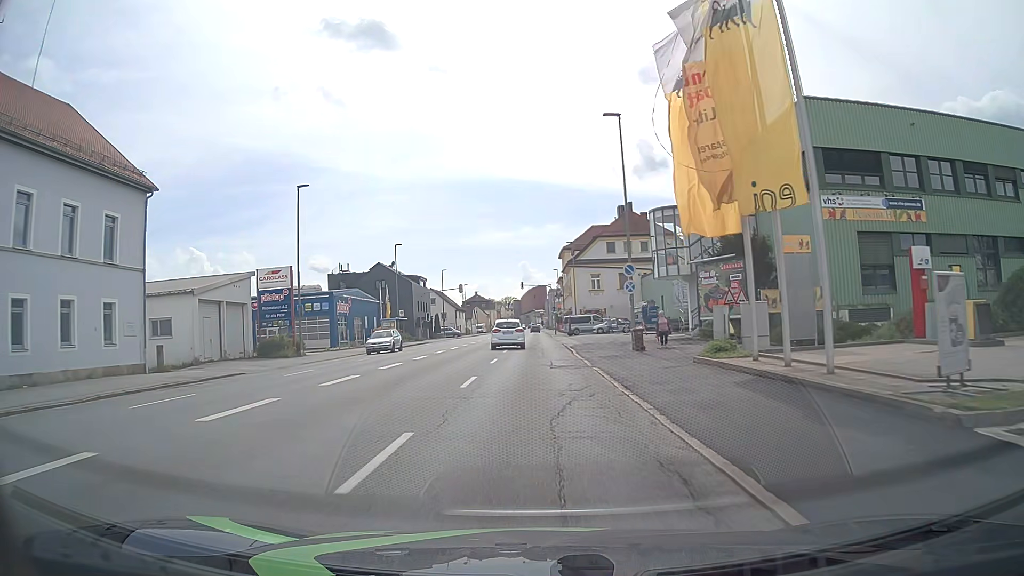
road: tertiary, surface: asphalt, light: Day
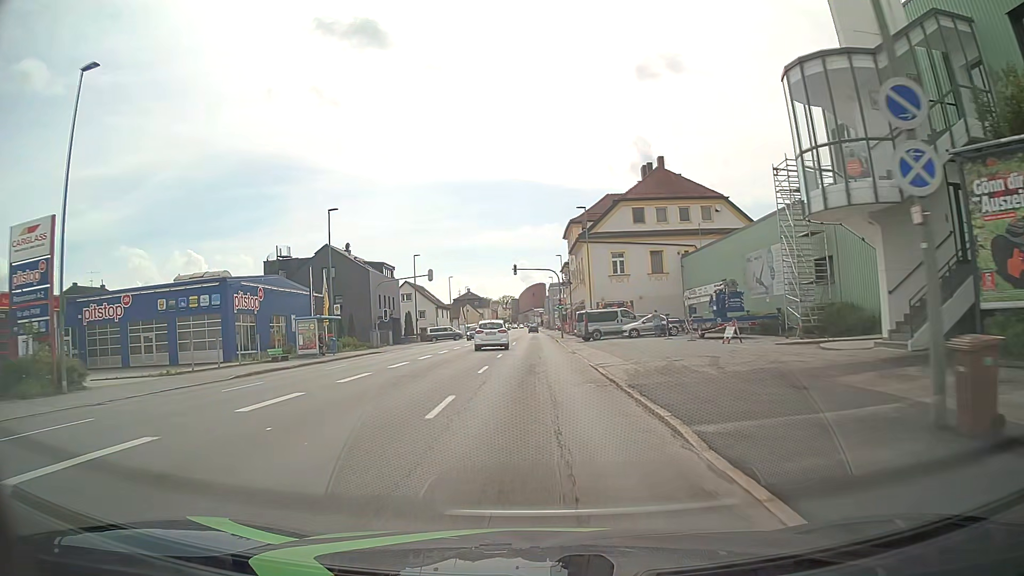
(-0.1, +22.6) m; -1°
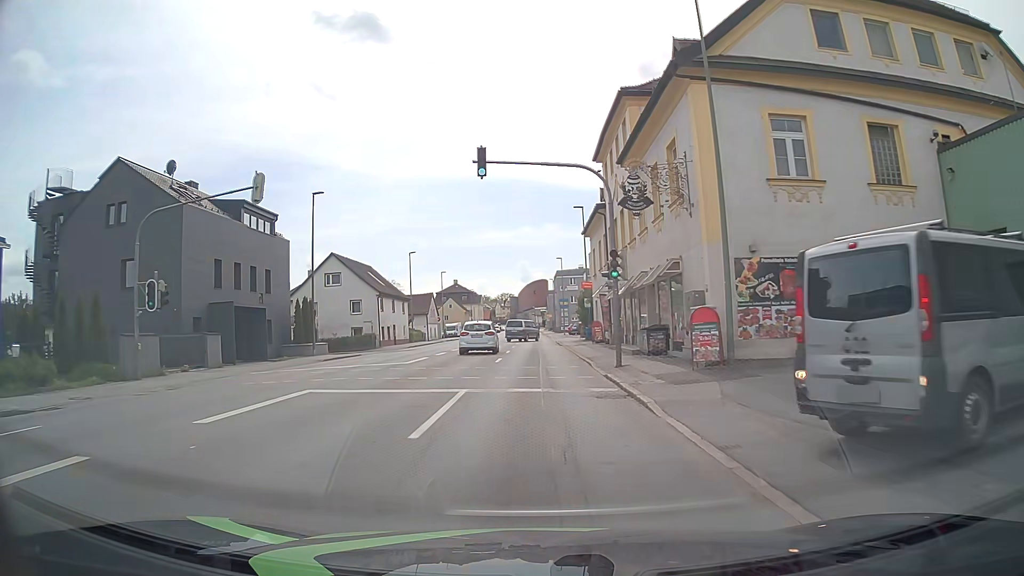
(+0.2, +37.9) m; +1°
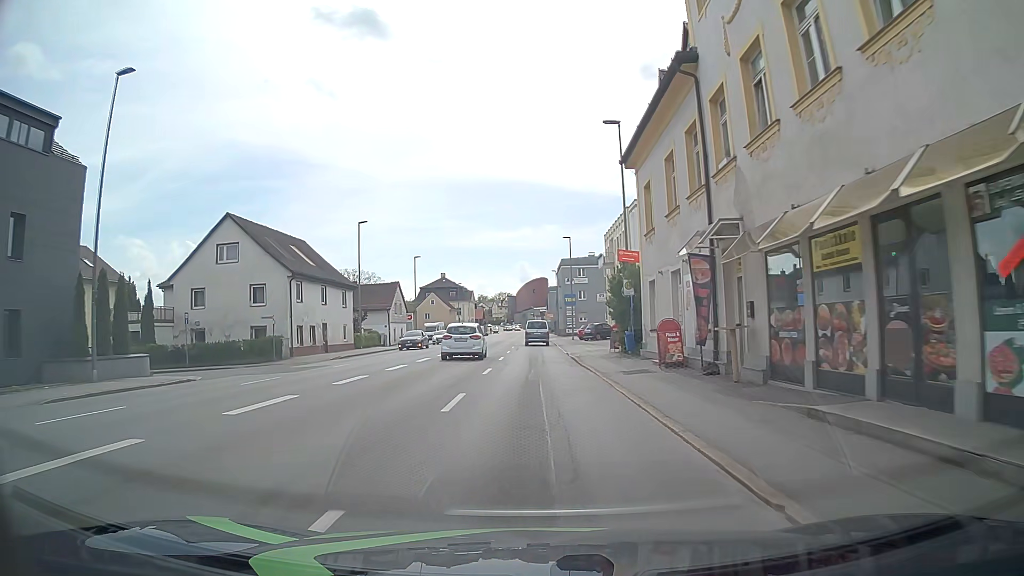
(-0.1, +22.8) m; -1°
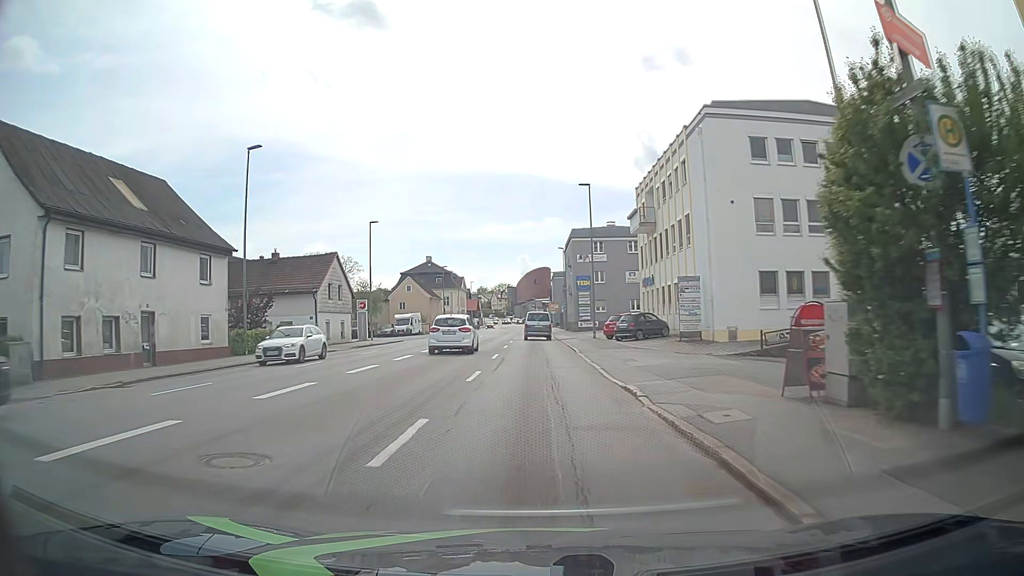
(+0.1, +22.9) m; 0°
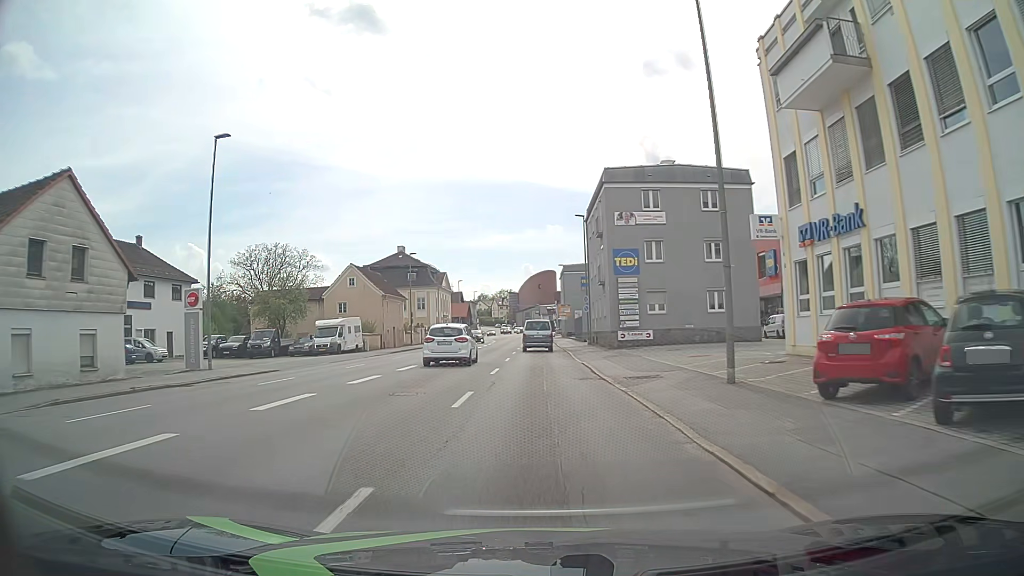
(-0.1, +30.6) m; 0°
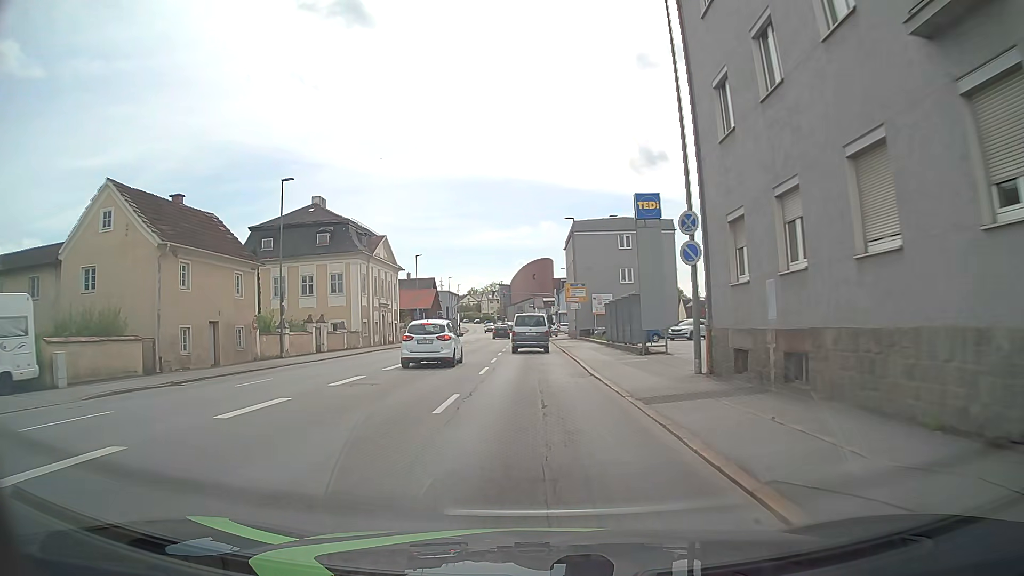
(+0.3, +37.2) m; 0°
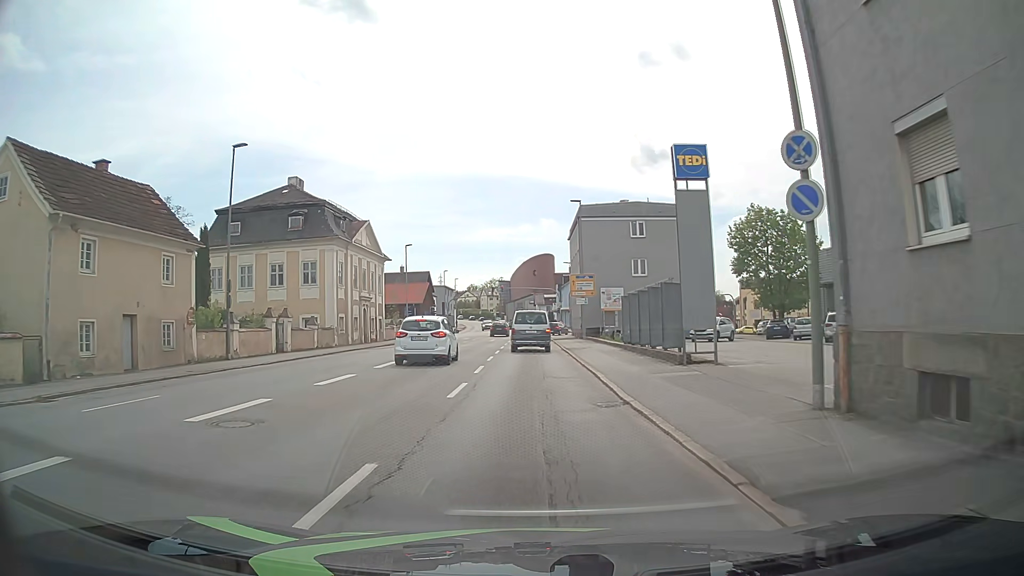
(+0.1, +7.0) m; 0°
